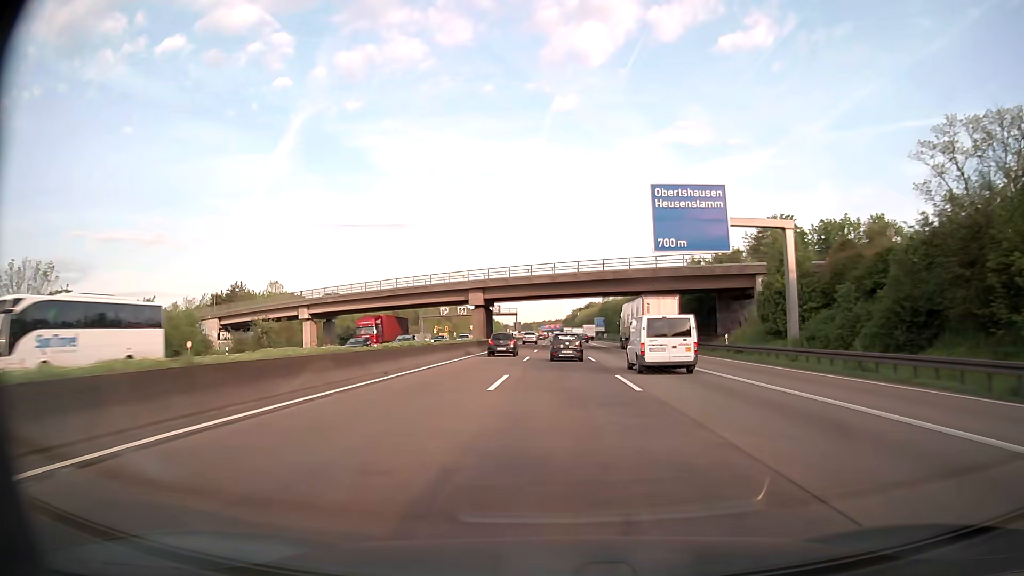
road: motorway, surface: asphalt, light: Day
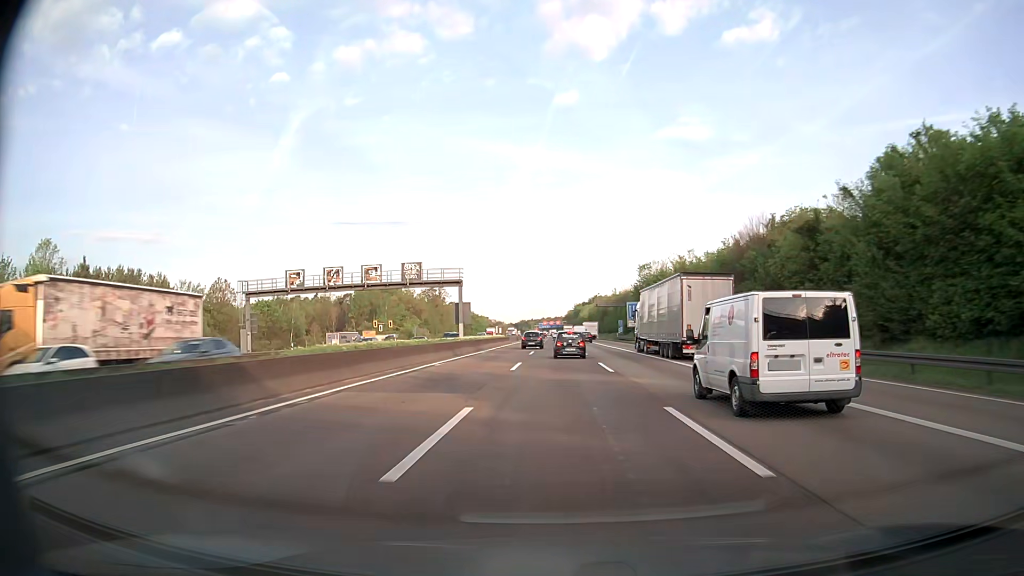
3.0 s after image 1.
(0.0, +81.8) m; 0°
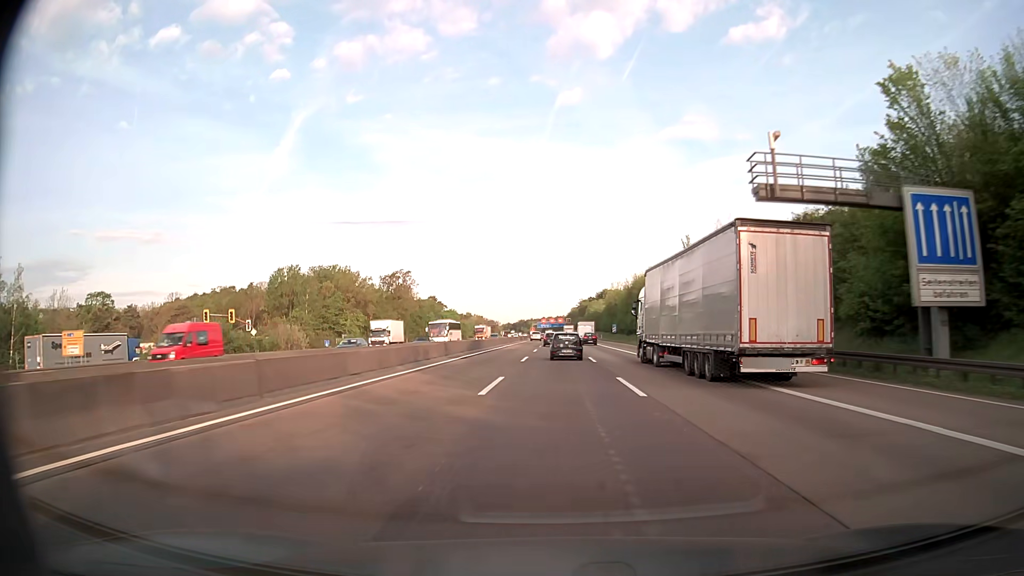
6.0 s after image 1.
(-0.5, +81.2) m; -1°
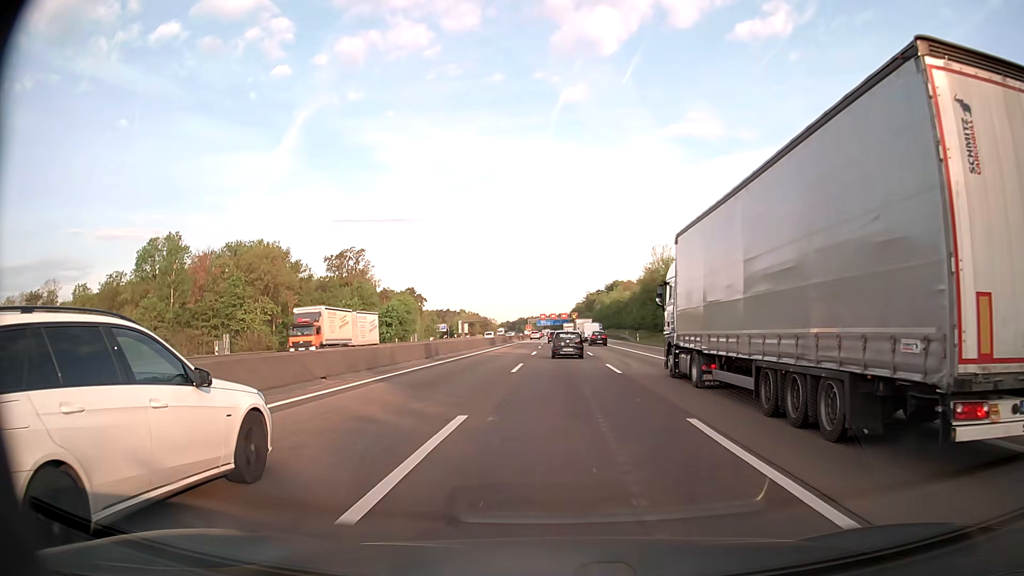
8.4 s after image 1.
(+0.1, +63.9) m; 0°
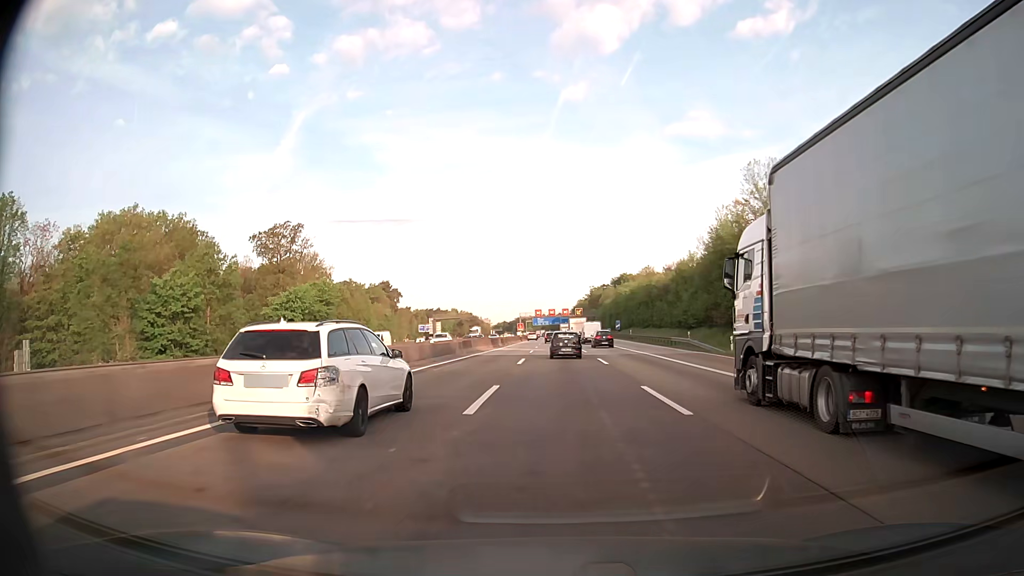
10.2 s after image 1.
(+0.1, +47.4) m; 0°
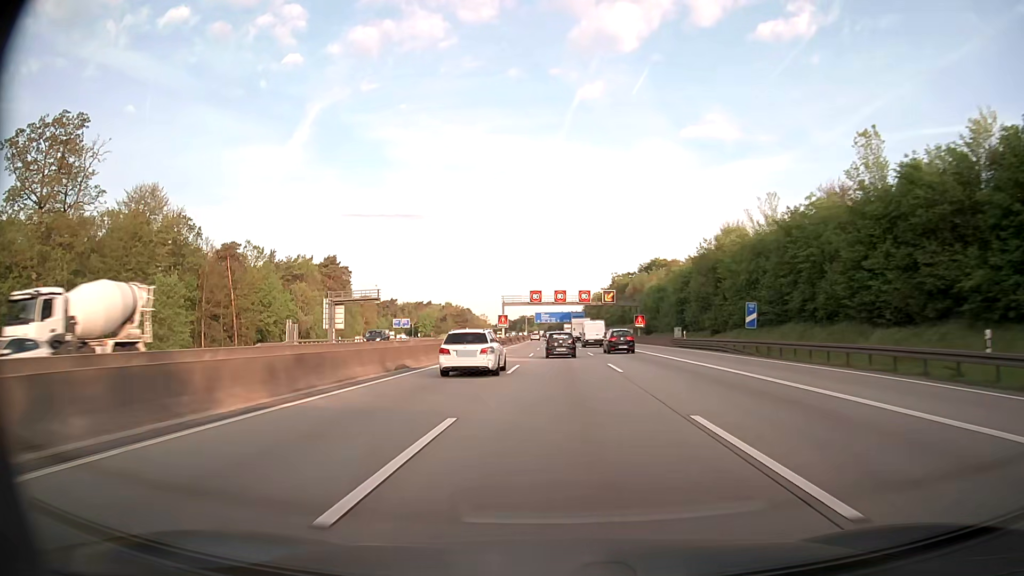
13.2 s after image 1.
(-0.3, +78.4) m; -1°
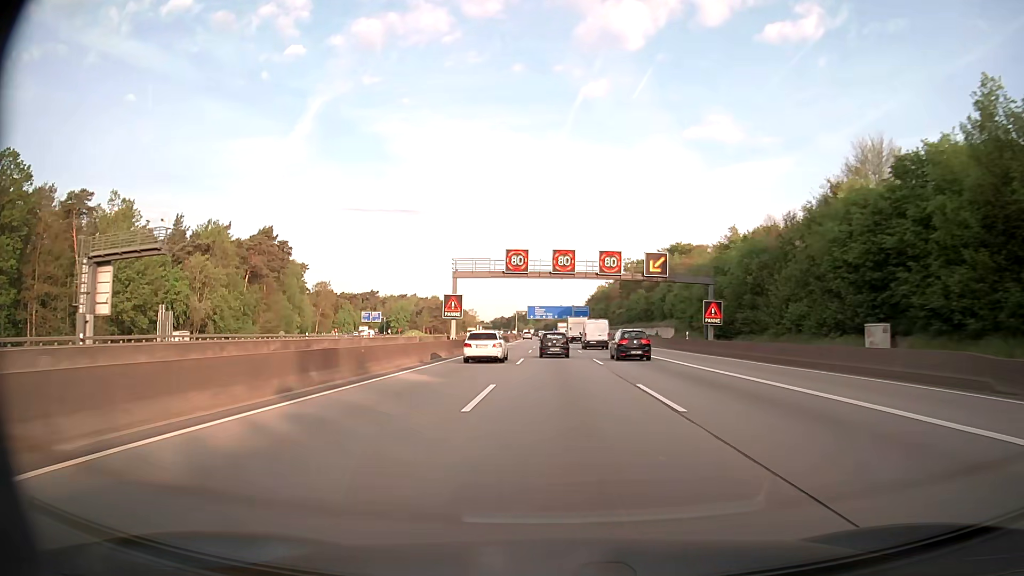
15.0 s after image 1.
(0.0, +47.0) m; 0°
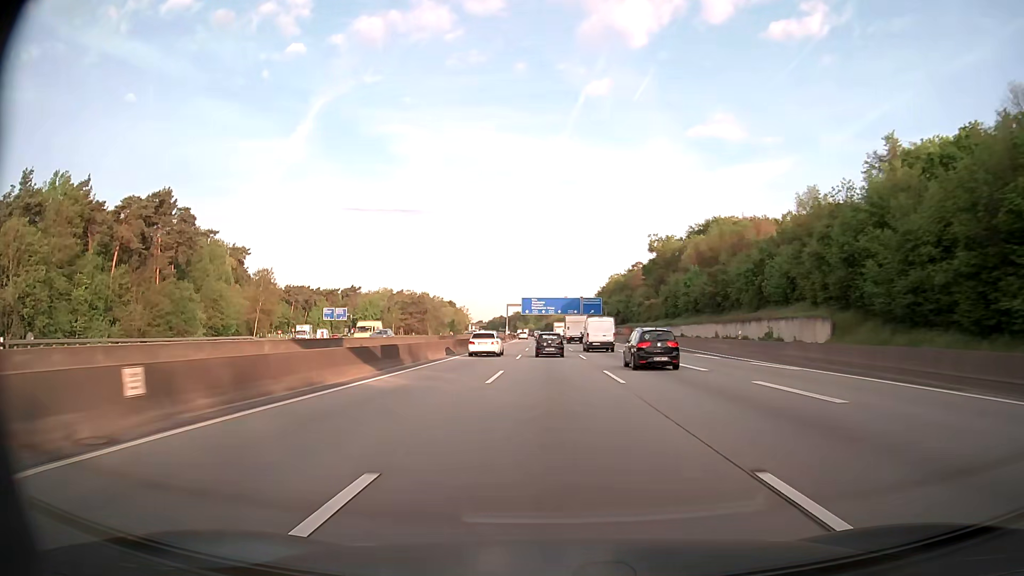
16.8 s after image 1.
(-0.1, +47.2) m; 0°
(0, +10) (0, +20) (0, +30) (0, +40) (0, +50) (0, +60) (0, +70) (-1, +80) (-1, +90) (-1, +100) m
